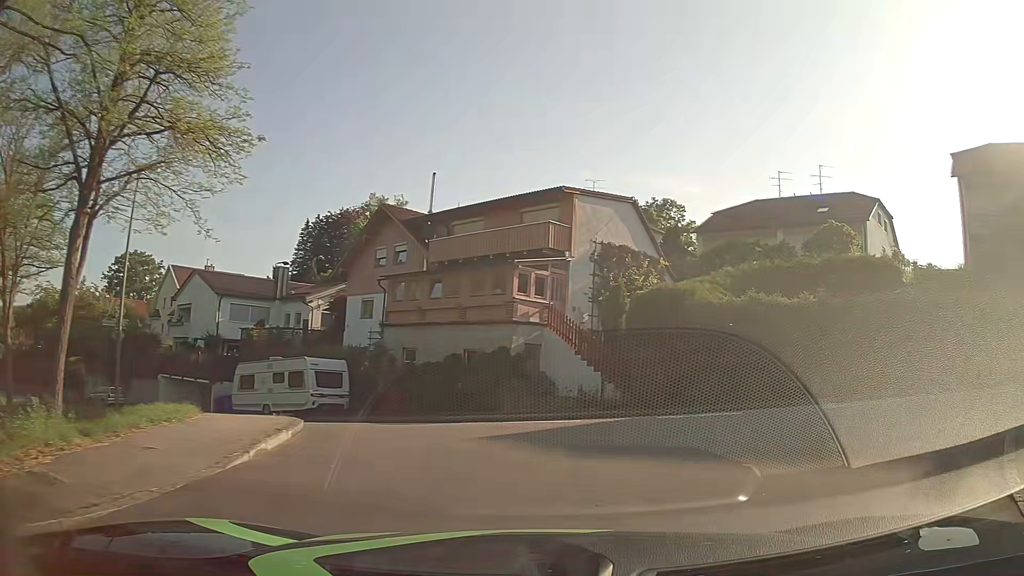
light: Day
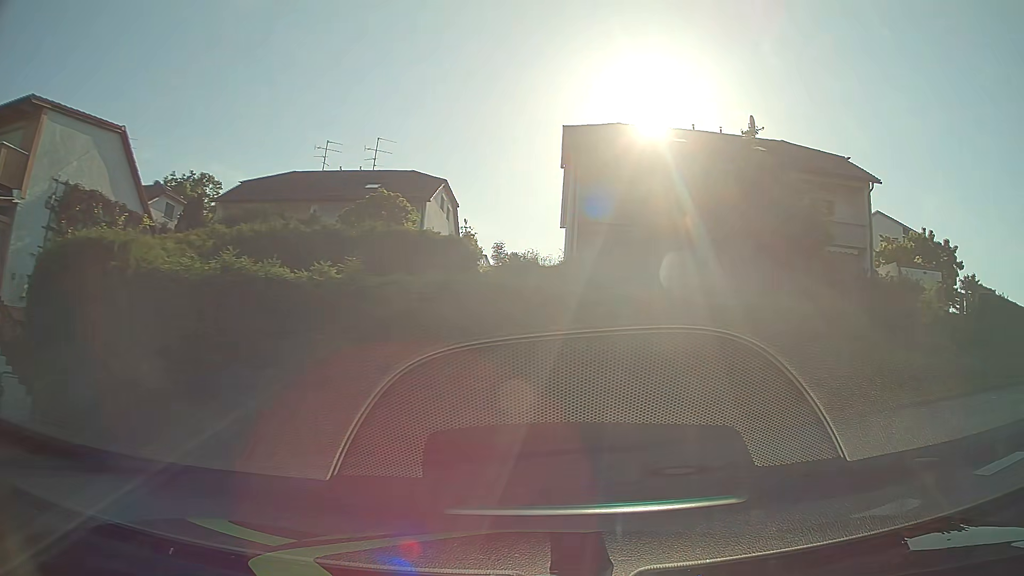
(+2.7, +8.5) m; +40°
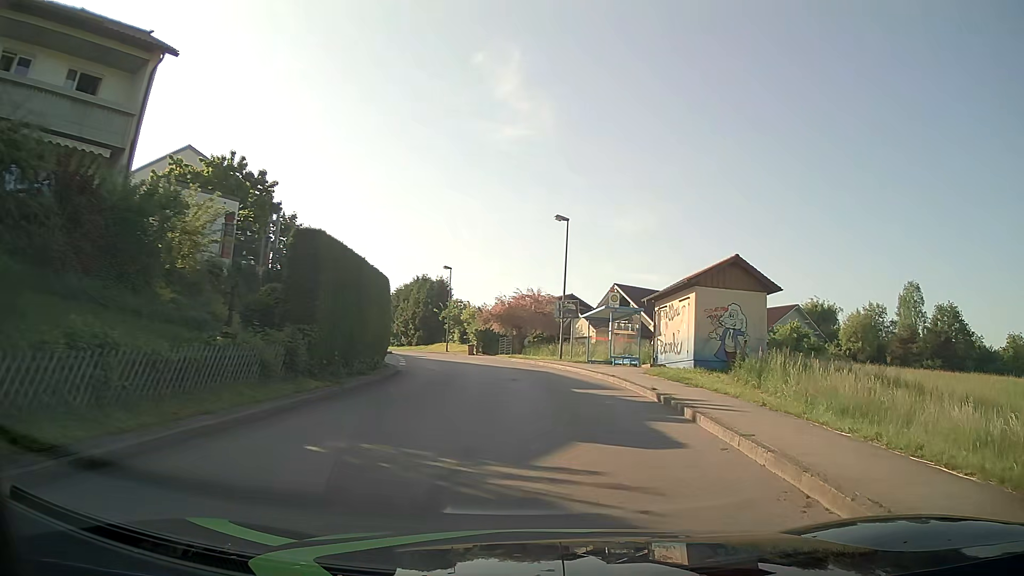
(+6.4, +10.1) m; +61°
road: unclassified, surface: asphalt
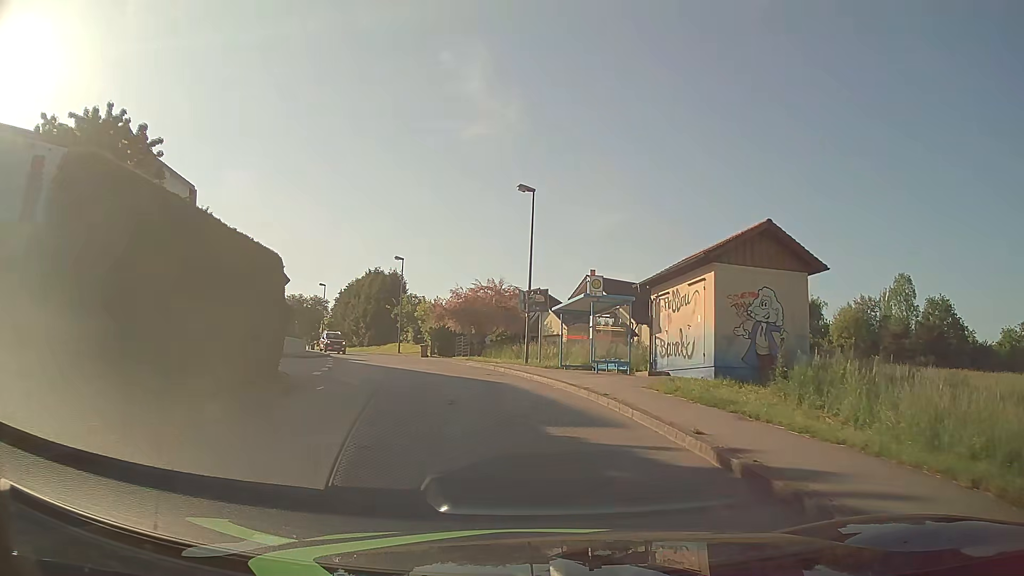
(+0.2, +7.5) m; +2°
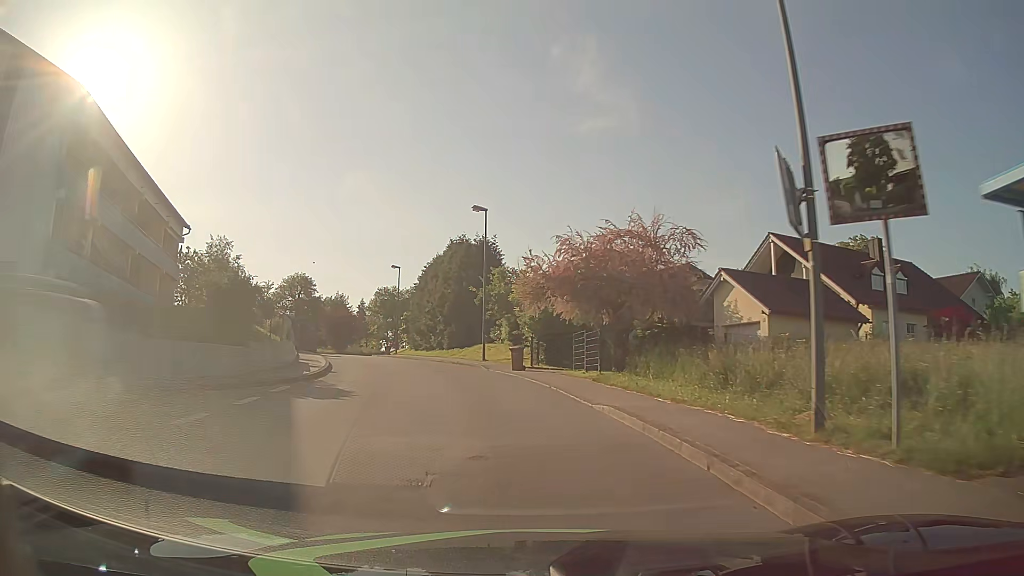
(-1.6, +21.9) m; -10°
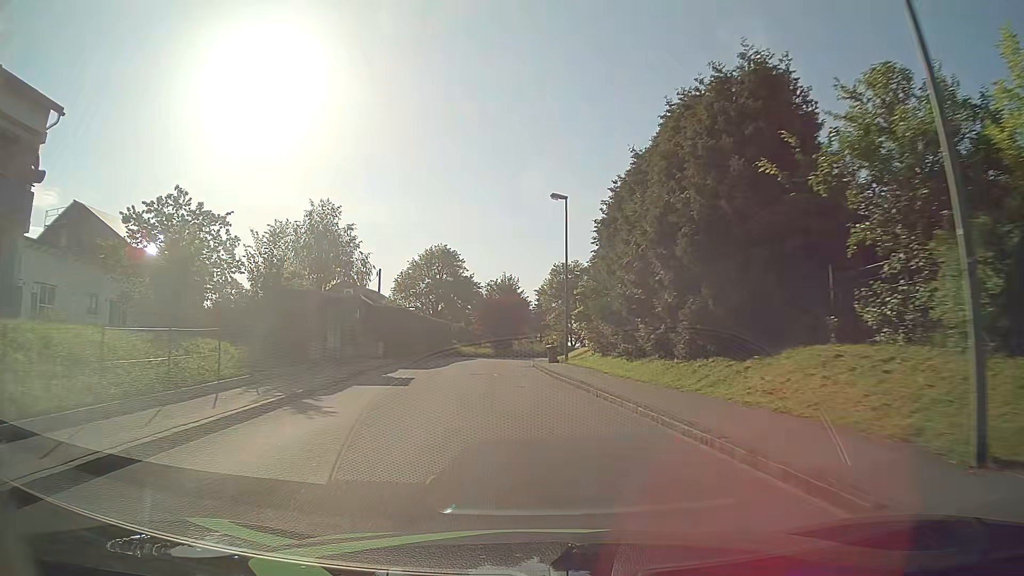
(-4.3, +28.9) m; -16°
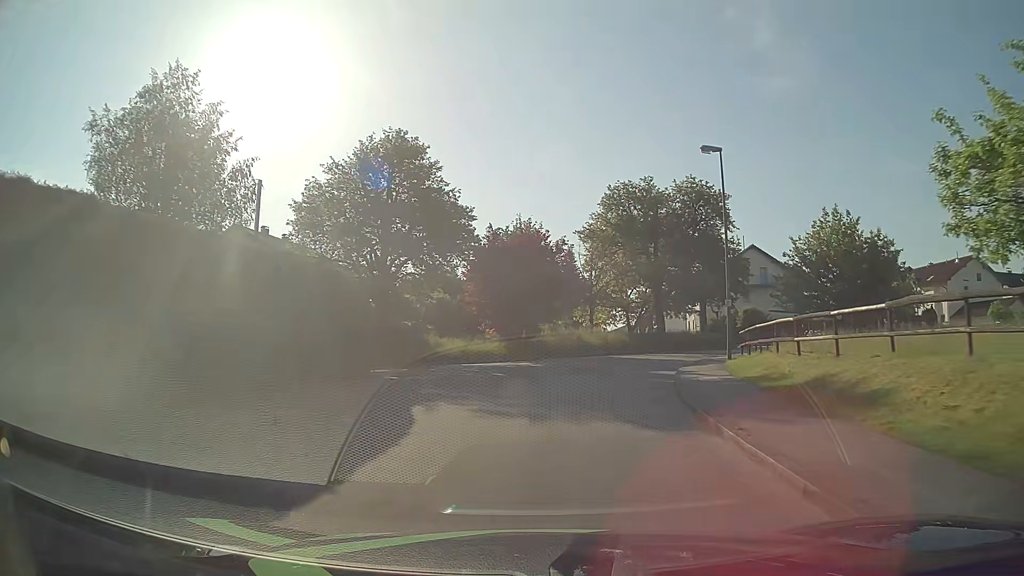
(-2.3, +38.0) m; -1°
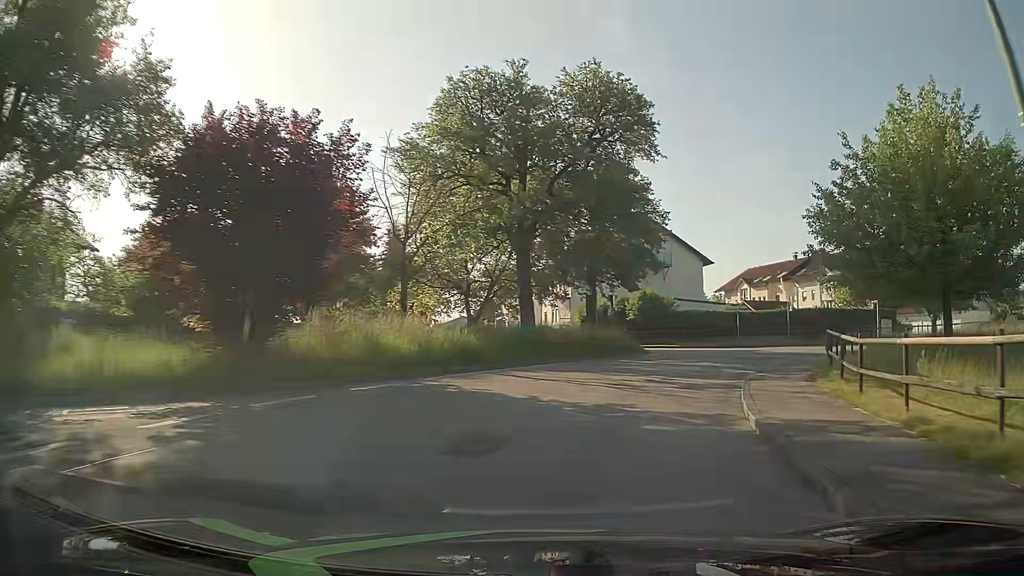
(+1.6, +20.5) m; +12°
(+1, +10) (+4, +19) (+10, +28) (+16, +35) (+25, +41) (+34, +45) (+43, +48) (+53, +52) (+62, +55) (+71, +58) m
